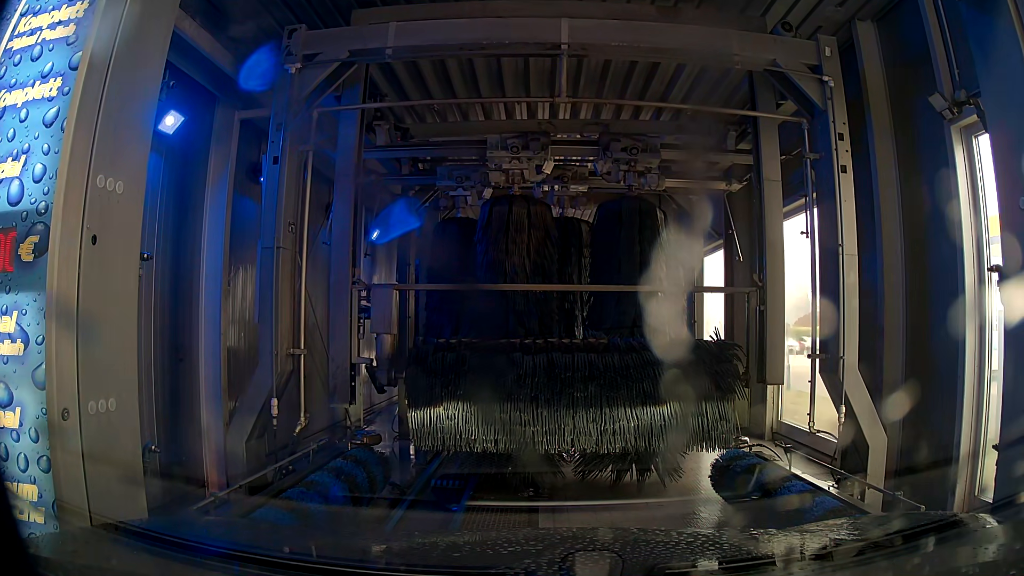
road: service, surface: asphalt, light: Day
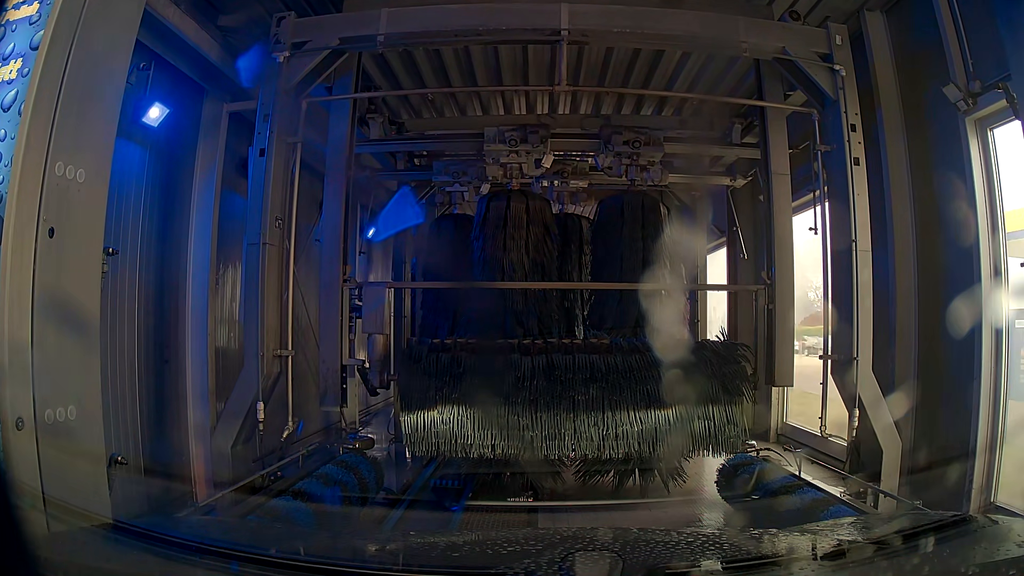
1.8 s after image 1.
(0.0, +0.2) m; 0°
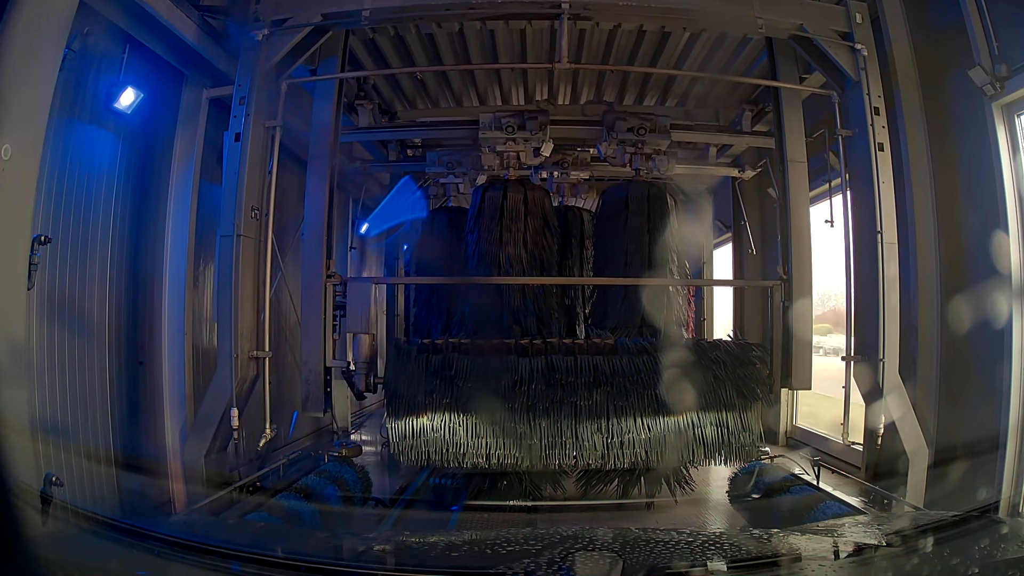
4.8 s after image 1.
(0.0, +0.3) m; 0°
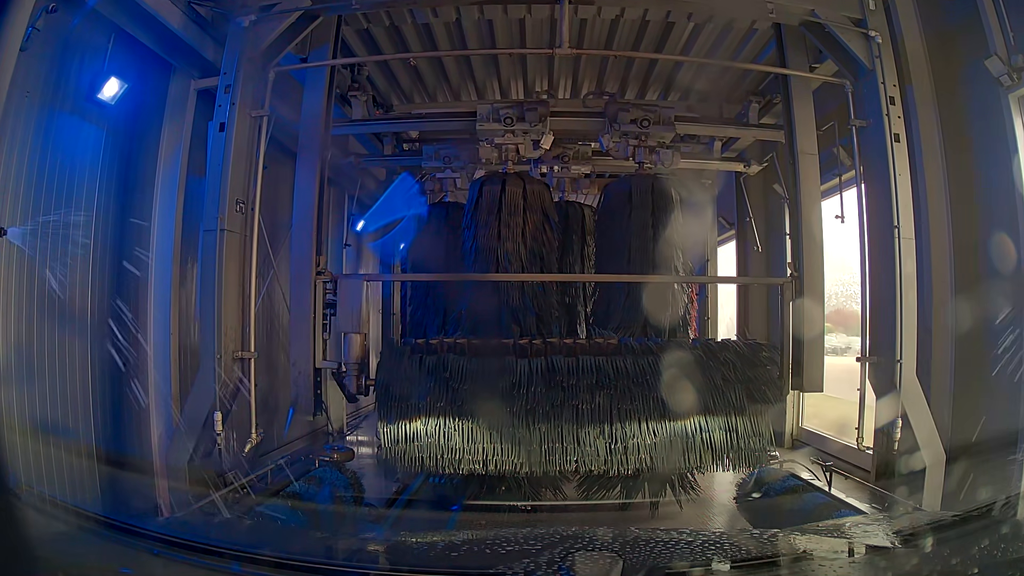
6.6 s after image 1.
(0.0, +0.1) m; 0°
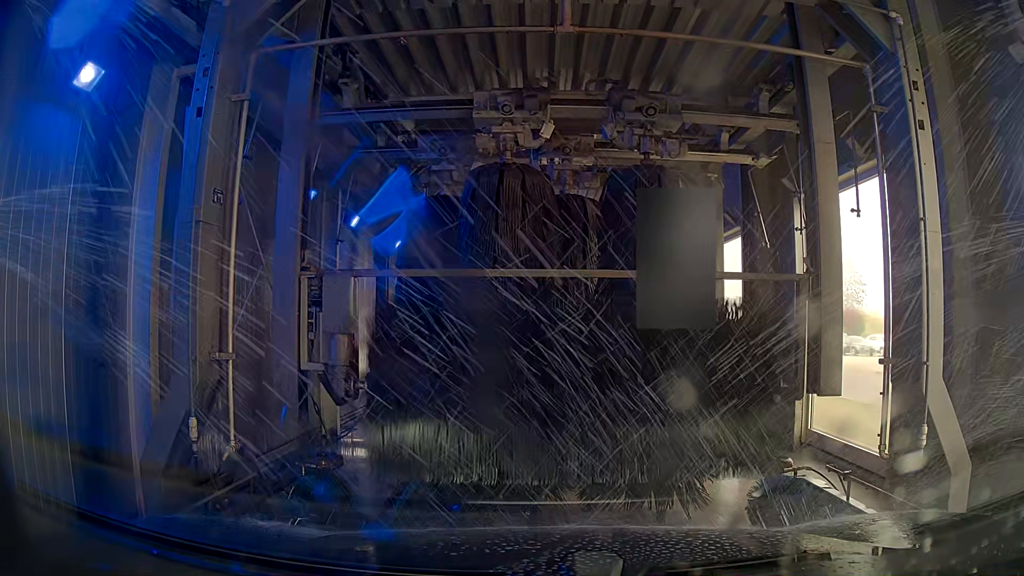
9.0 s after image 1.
(0.0, +0.2) m; 0°
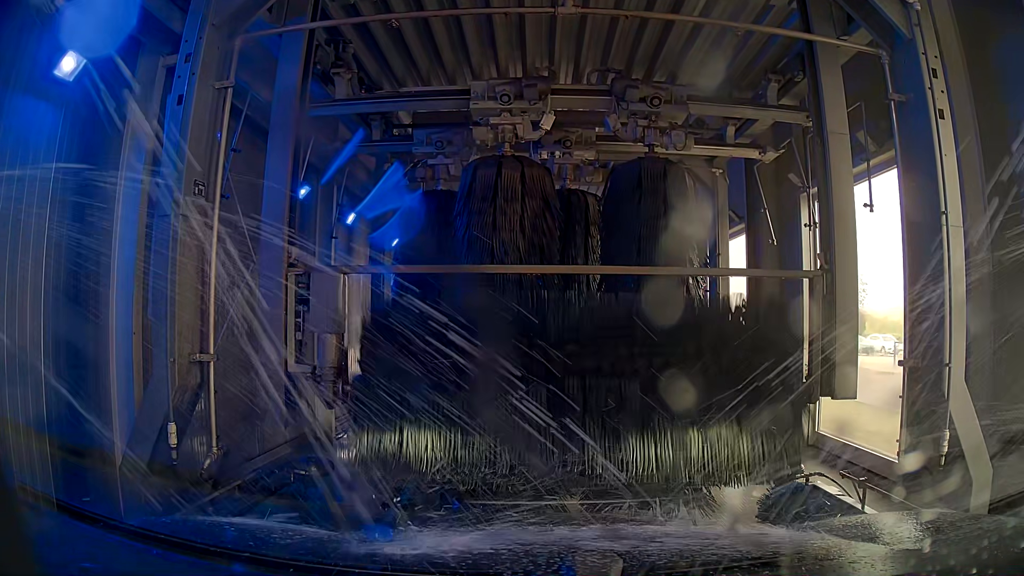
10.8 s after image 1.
(0.0, +0.2) m; 0°
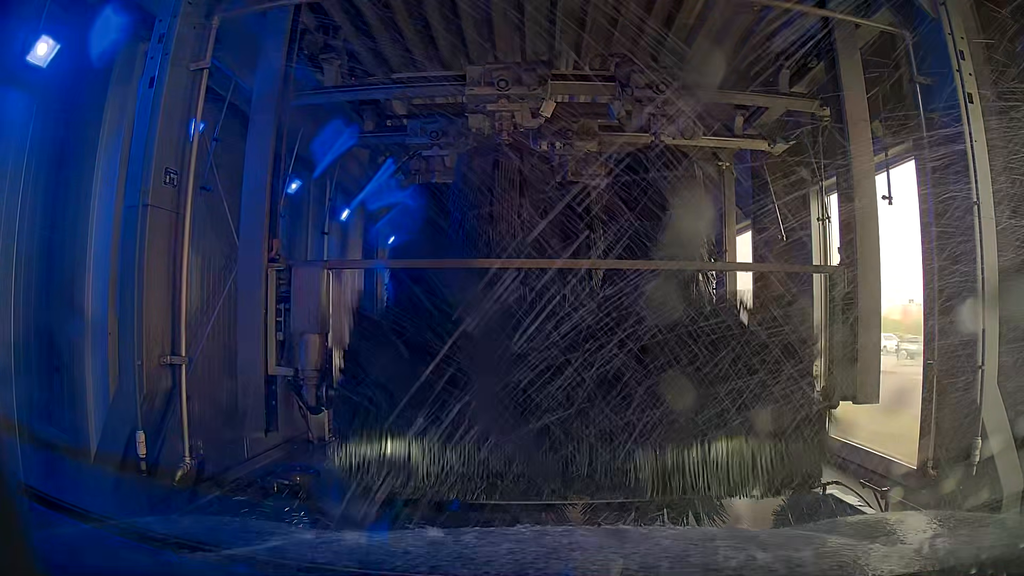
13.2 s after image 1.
(0.0, +0.2) m; 0°
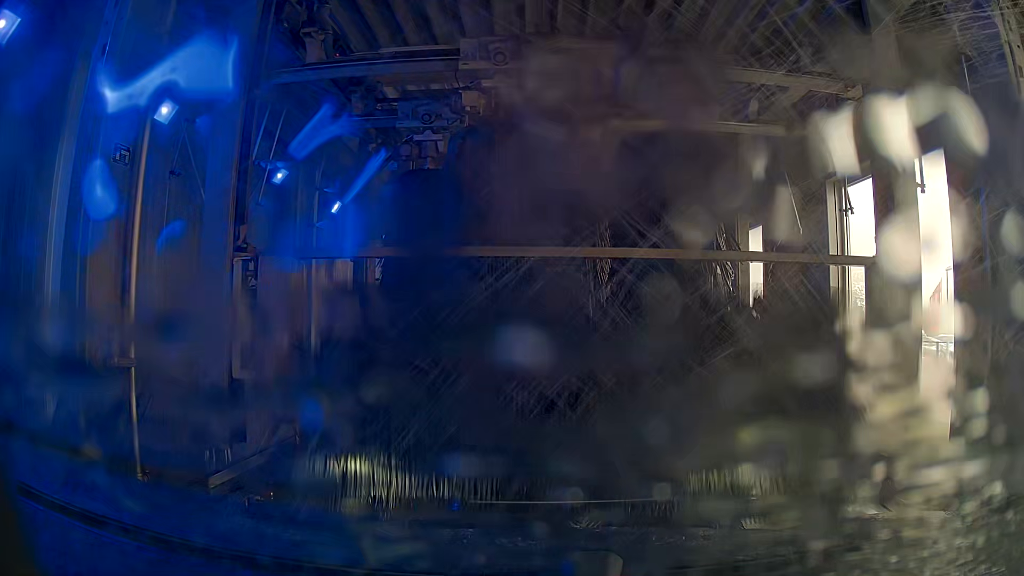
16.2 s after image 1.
(0.0, +0.3) m; 0°
